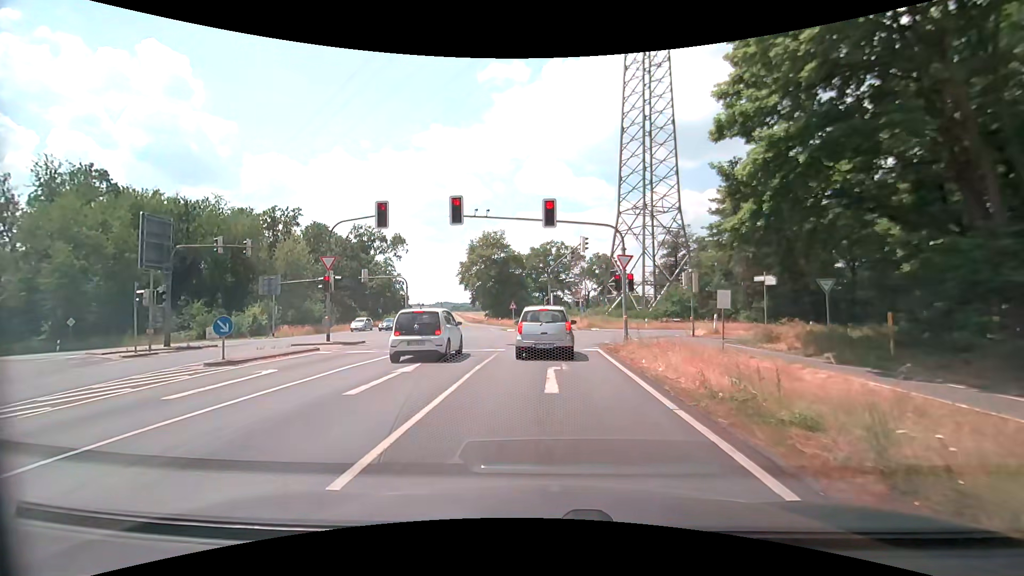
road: secondary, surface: asphalt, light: Day
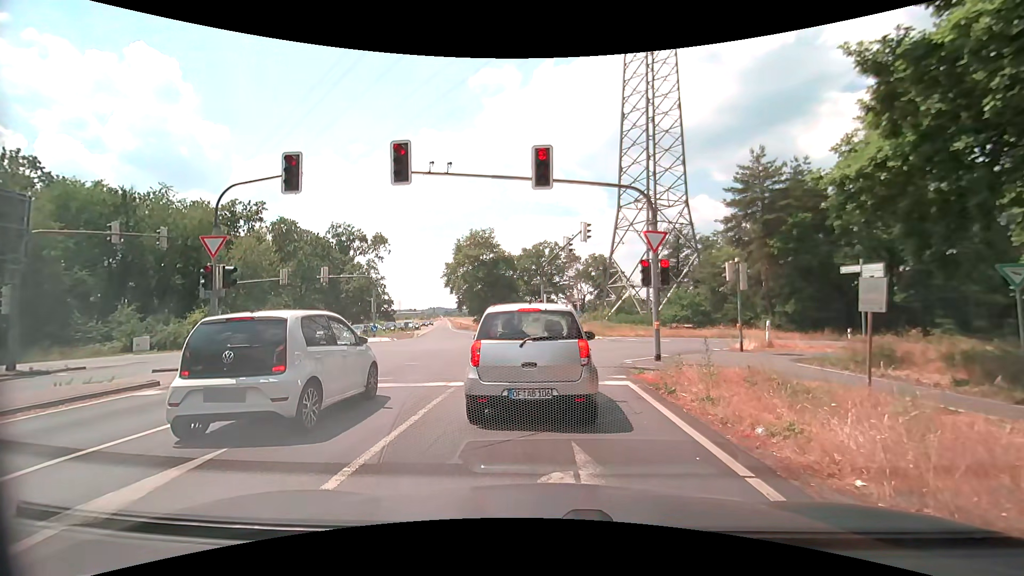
(+0.1, +7.3) m; 0°
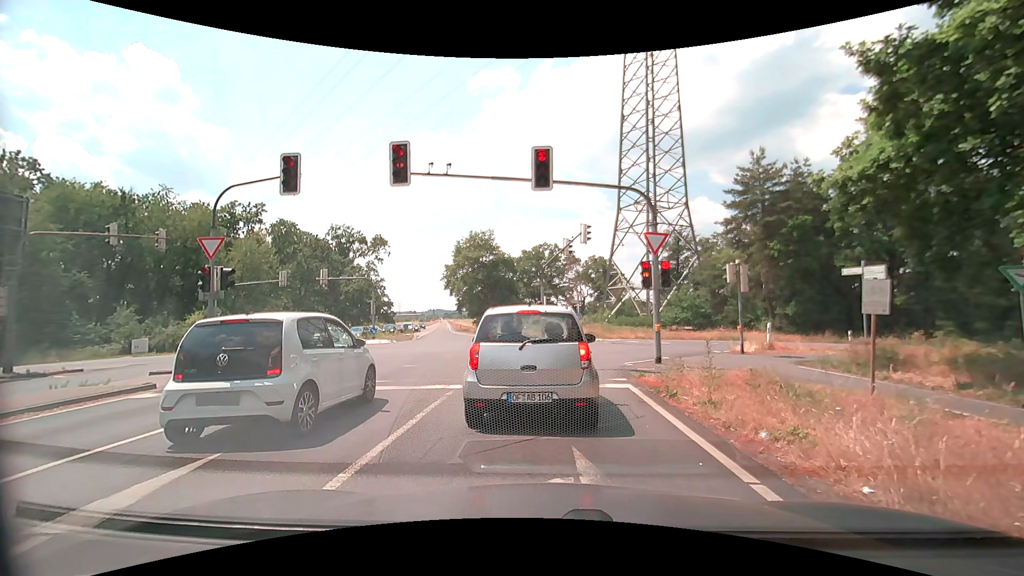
(0.0, +0.2) m; 0°
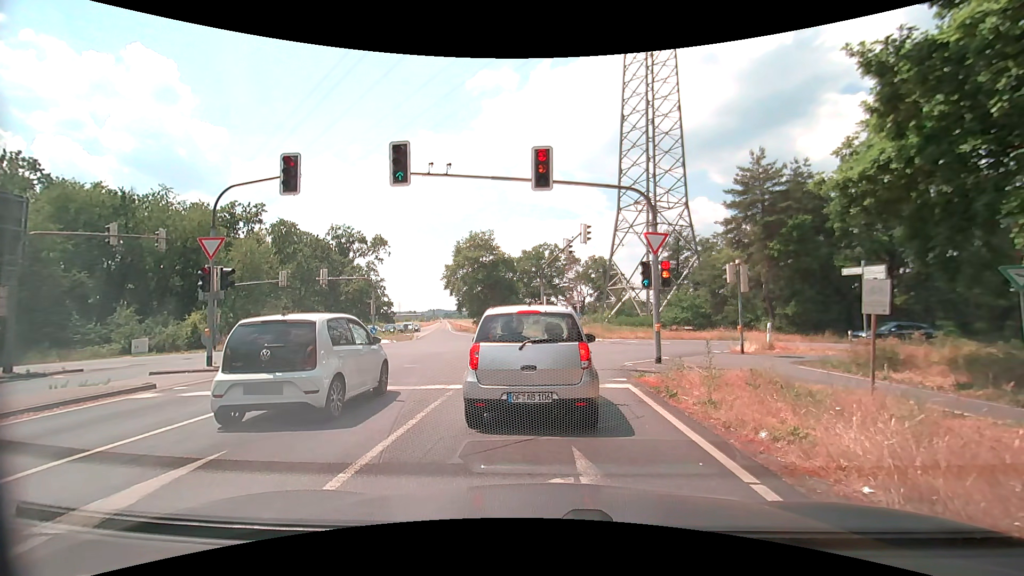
(0.0, 0.0) m; 0°
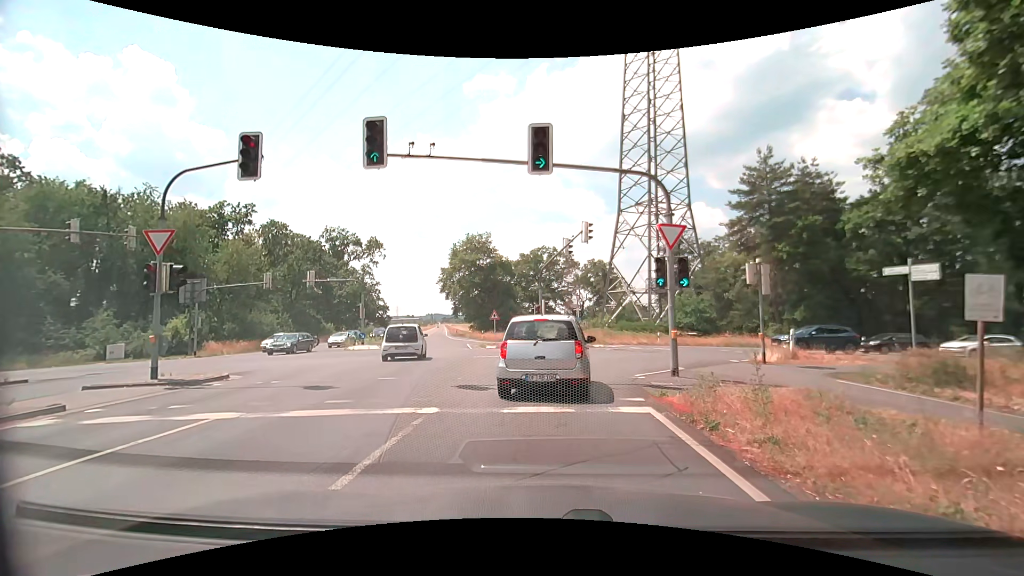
(0.0, +2.4) m; 0°
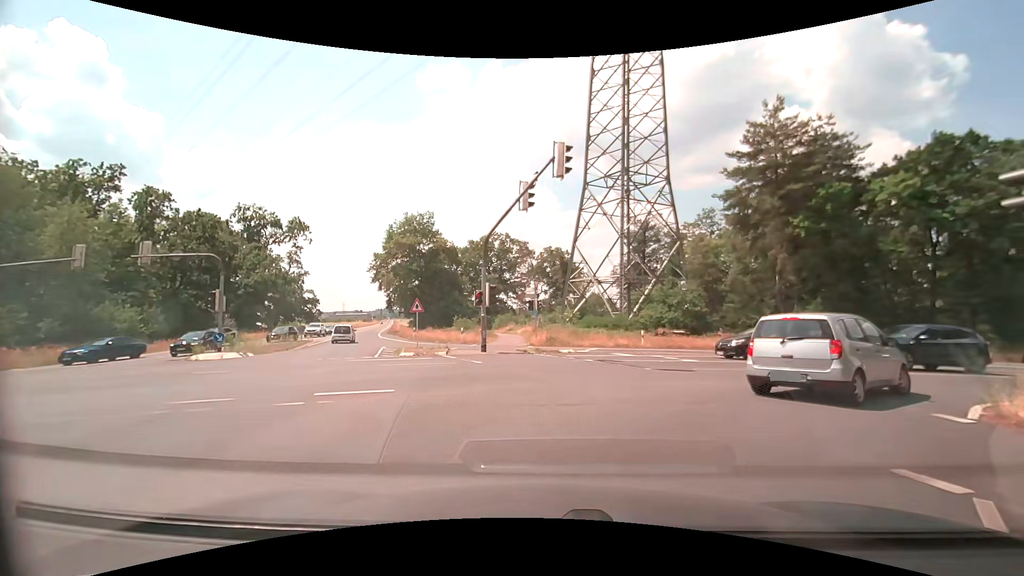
(+0.3, +12.6) m; +6°
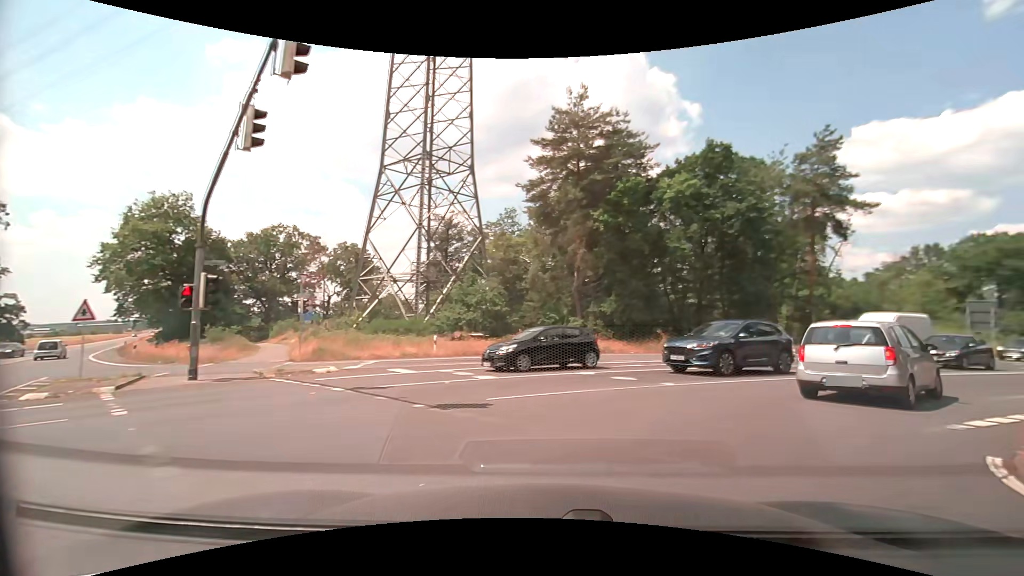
(+1.1, +6.6) m; +20°
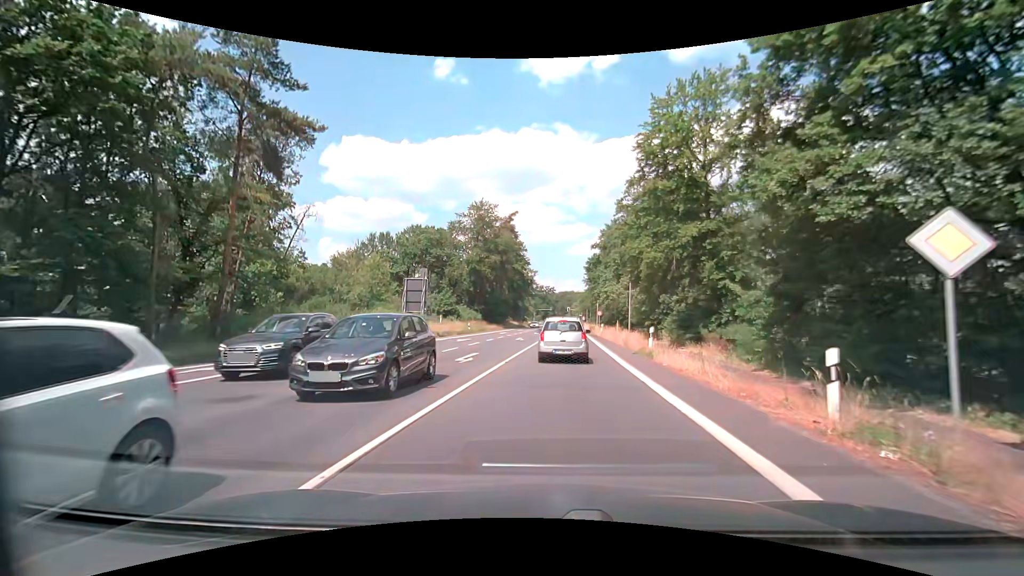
(+10.8, +16.2) m; +55°
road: primary
(0, +10) (+1, +20) (+1, +30) (+2, +40) (+2, +50) (+3, +60) (+3, +70) (+4, +80) (+4, +90) (+5, +100) m
